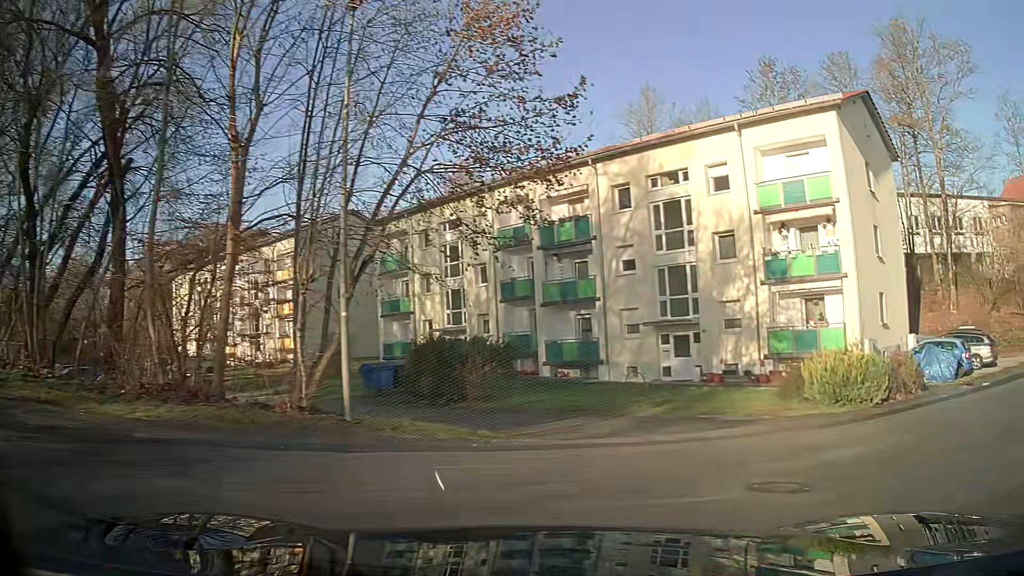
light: Day
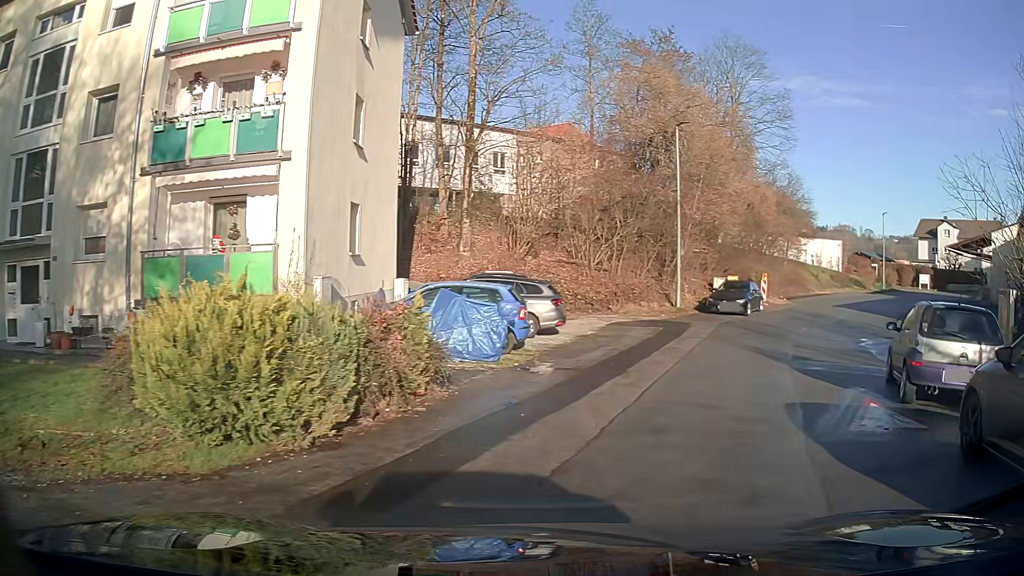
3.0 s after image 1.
(+4.6, +10.8) m; +43°
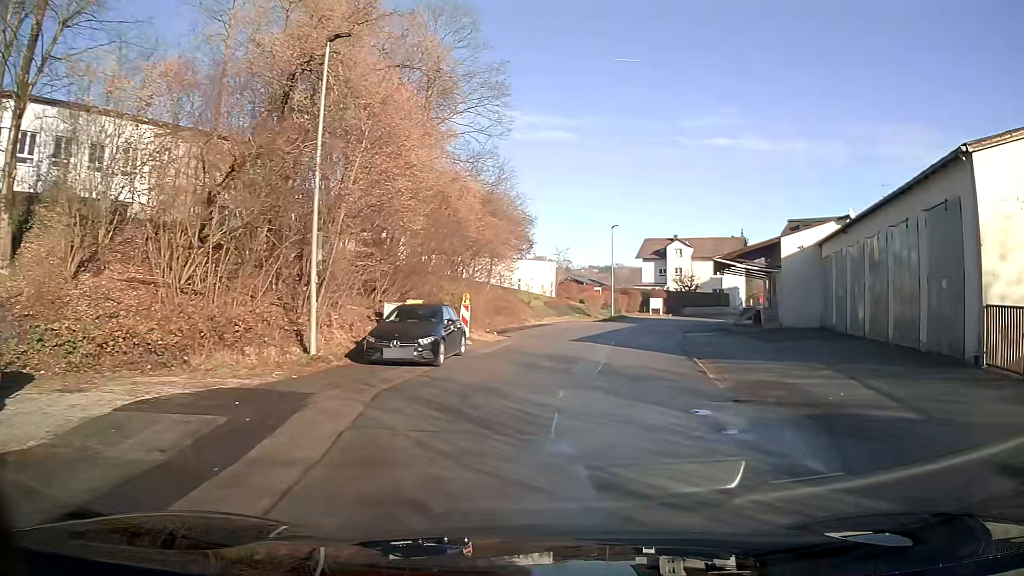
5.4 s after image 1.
(+3.2, +12.5) m; +26°
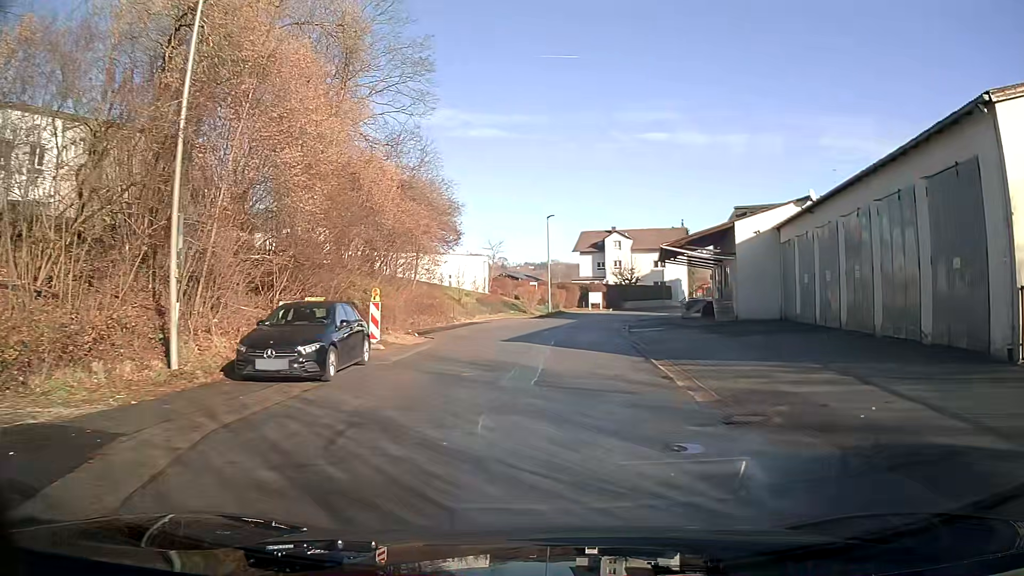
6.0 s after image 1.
(+0.2, +3.7) m; +4°
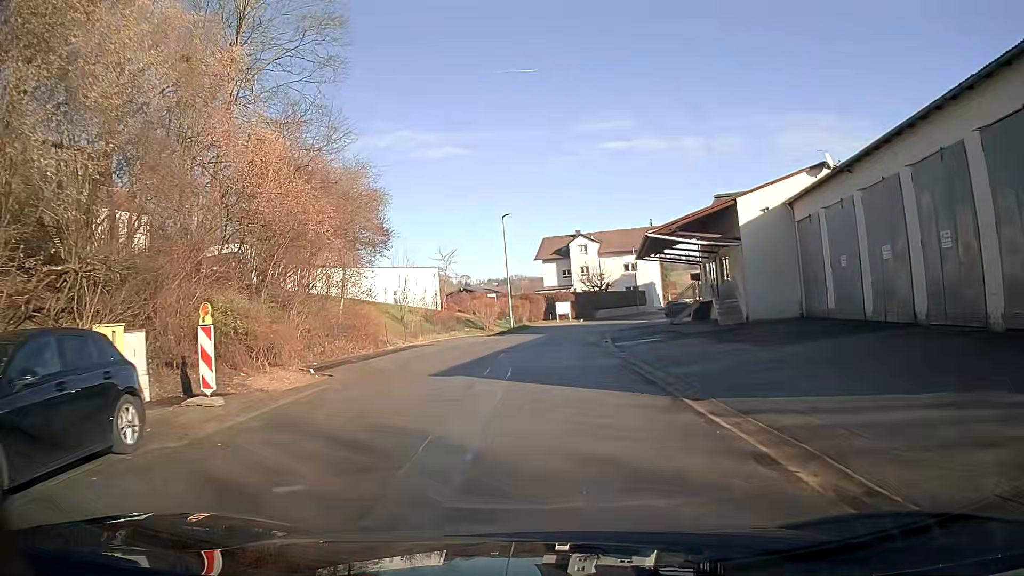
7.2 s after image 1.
(+0.3, +8.1) m; +3°
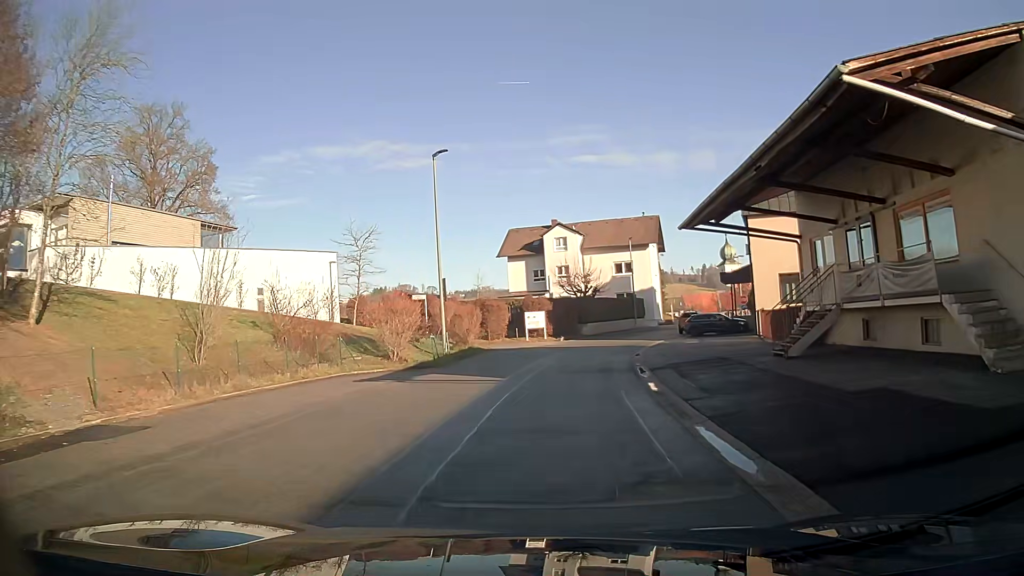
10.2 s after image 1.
(+0.5, +21.1) m; +3°
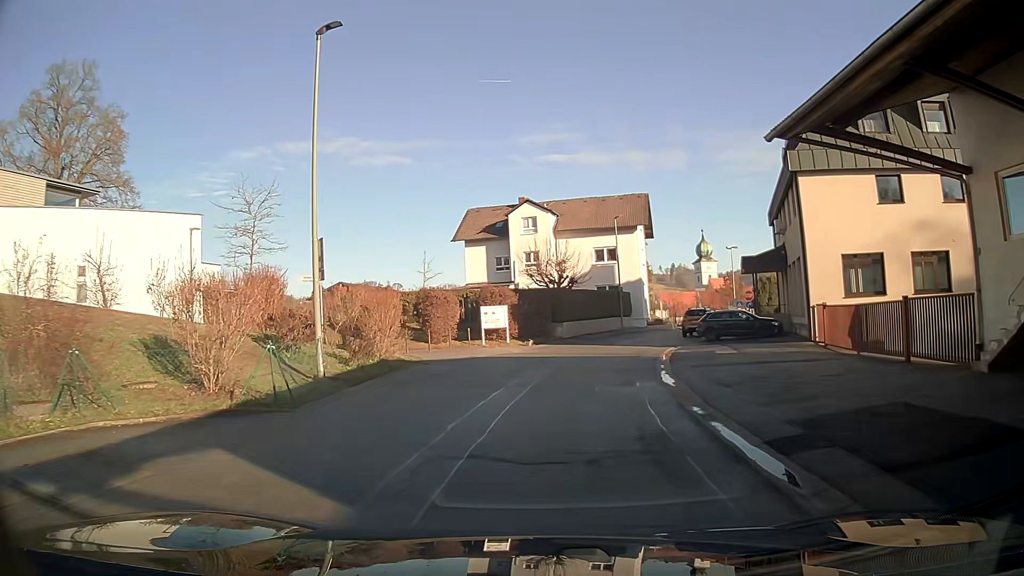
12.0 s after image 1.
(+0.2, +11.8) m; +3°
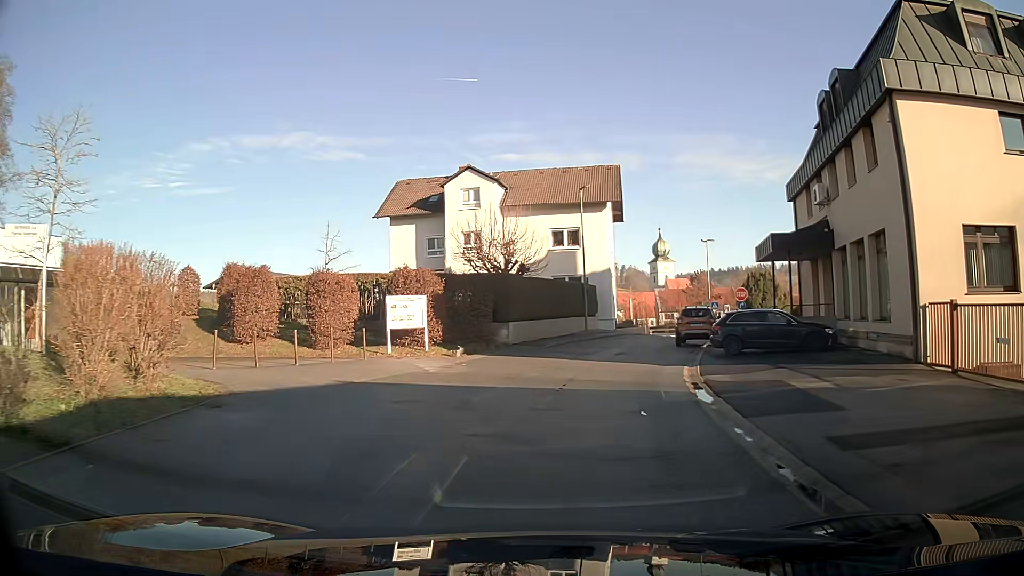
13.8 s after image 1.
(+0.5, +11.2) m; +4°
(0, +10) (+1, +20) (+4, +30) (+8, +39) (+12, +48) (+19, +54) (+28, +49) (+35, +42) (+42, +35) (+50, +29) m
